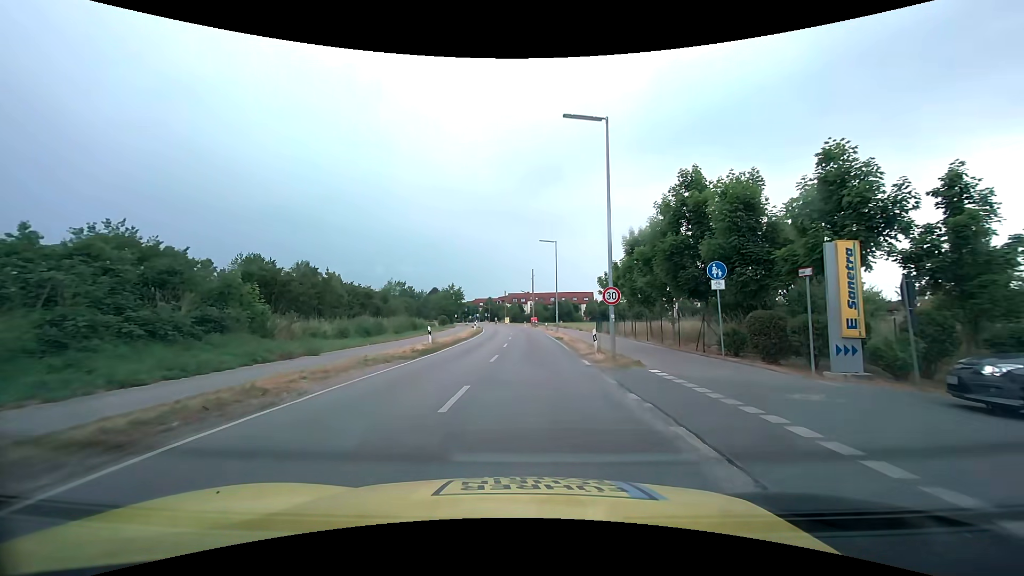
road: tertiary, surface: asphalt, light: Day
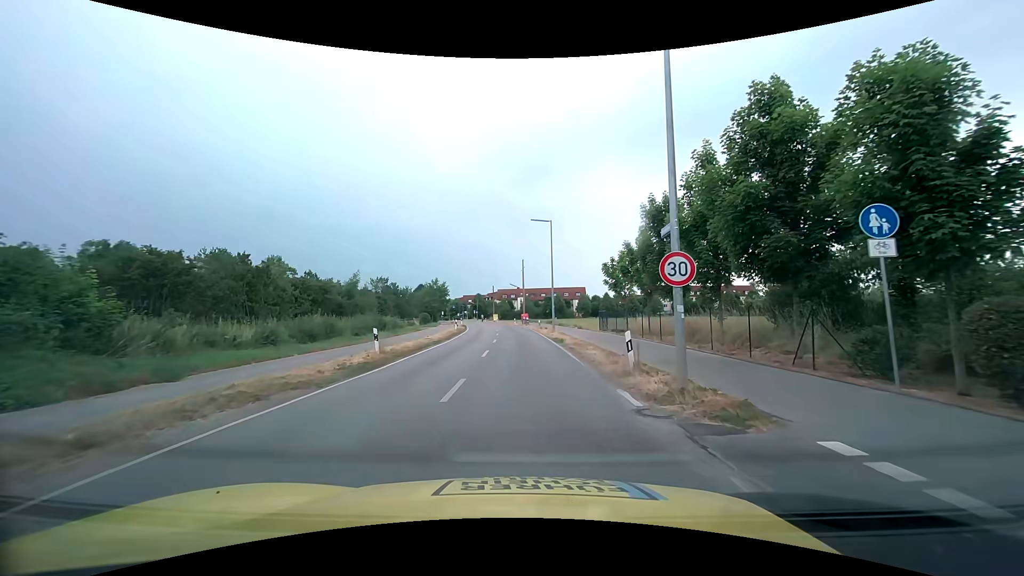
(+0.1, +8.0) m; +1°
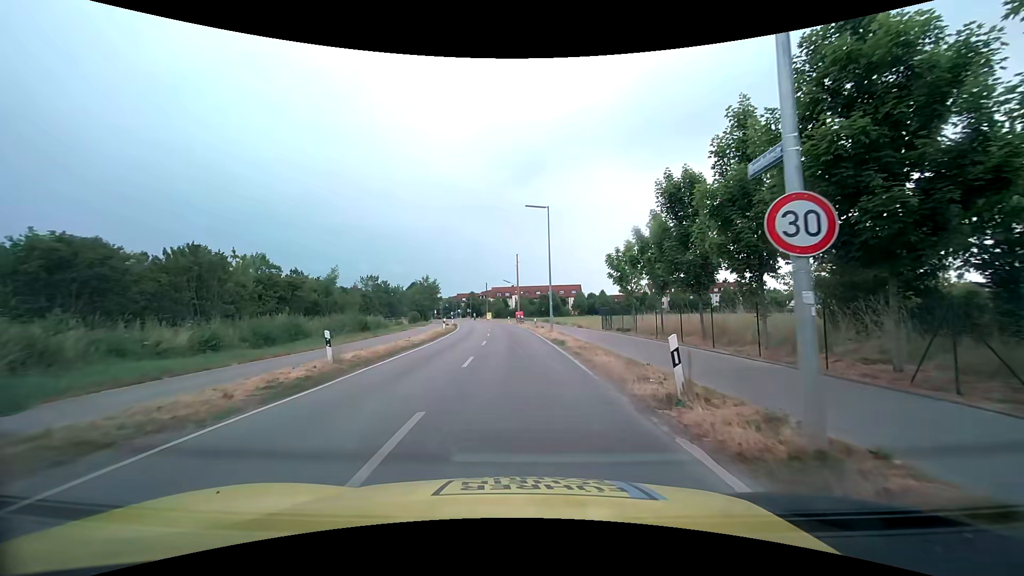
(0.0, +4.0) m; 0°
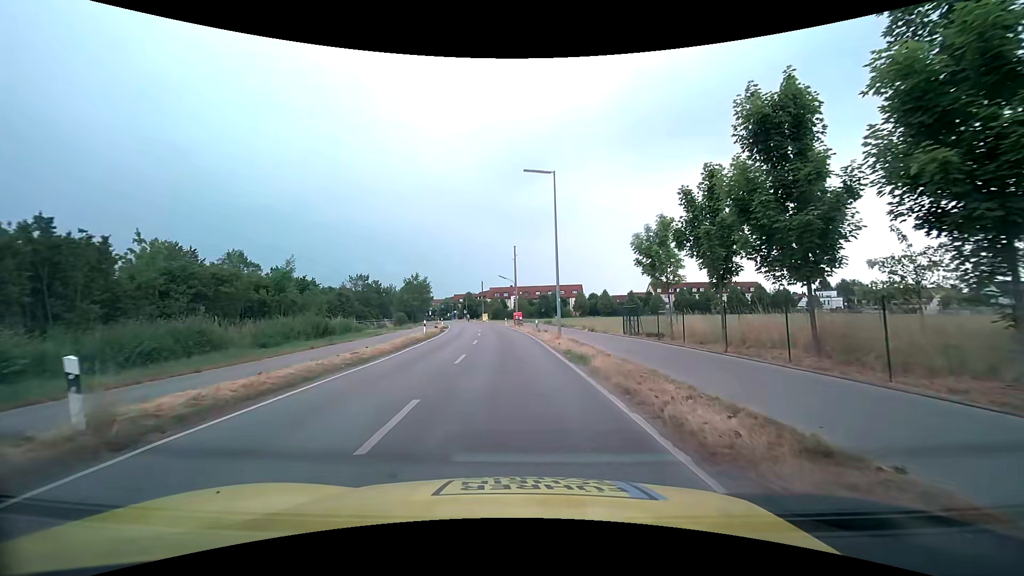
(0.0, +8.2) m; -1°
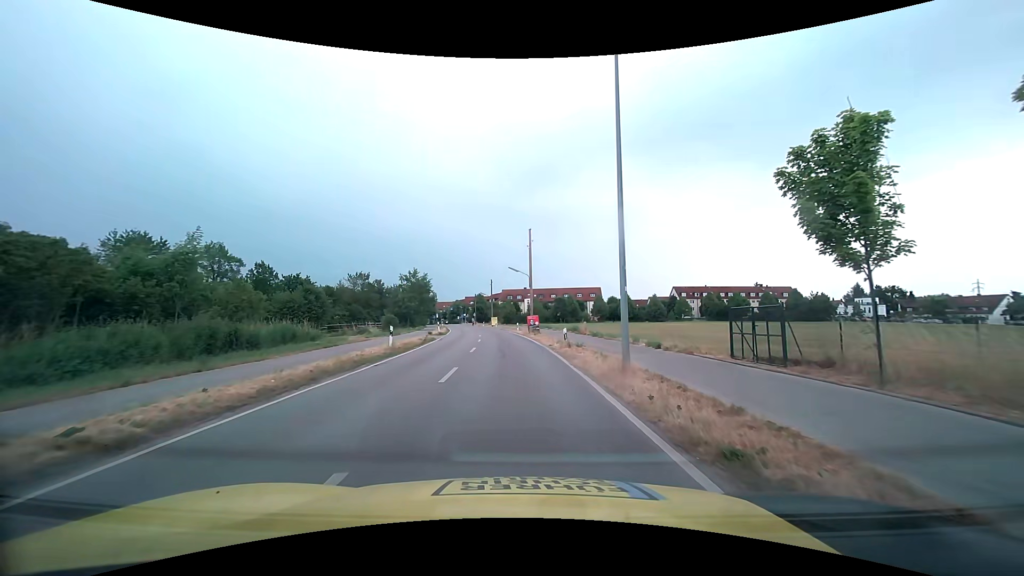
(-0.1, +12.6) m; -1°
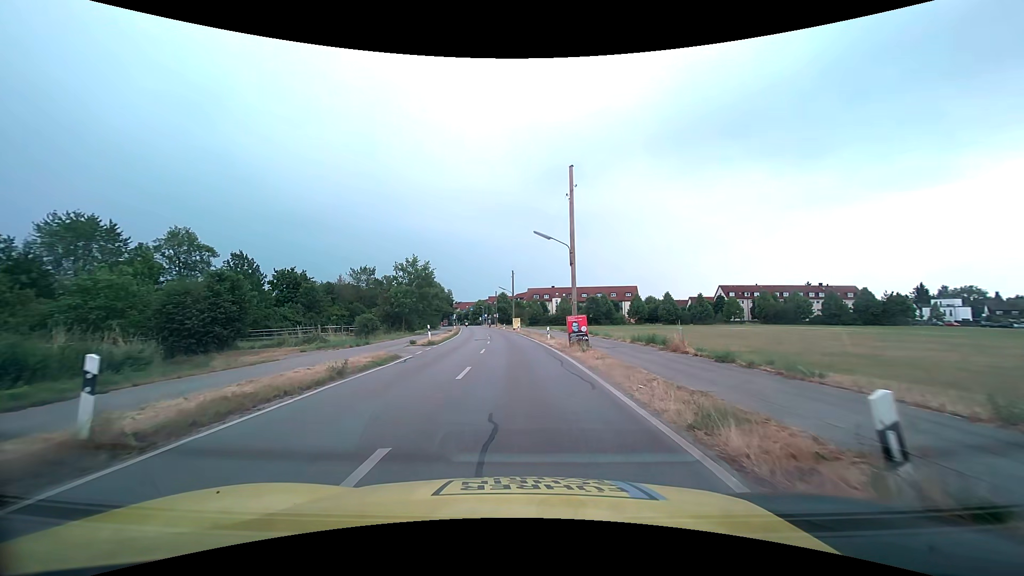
(-0.3, +17.4) m; -3°
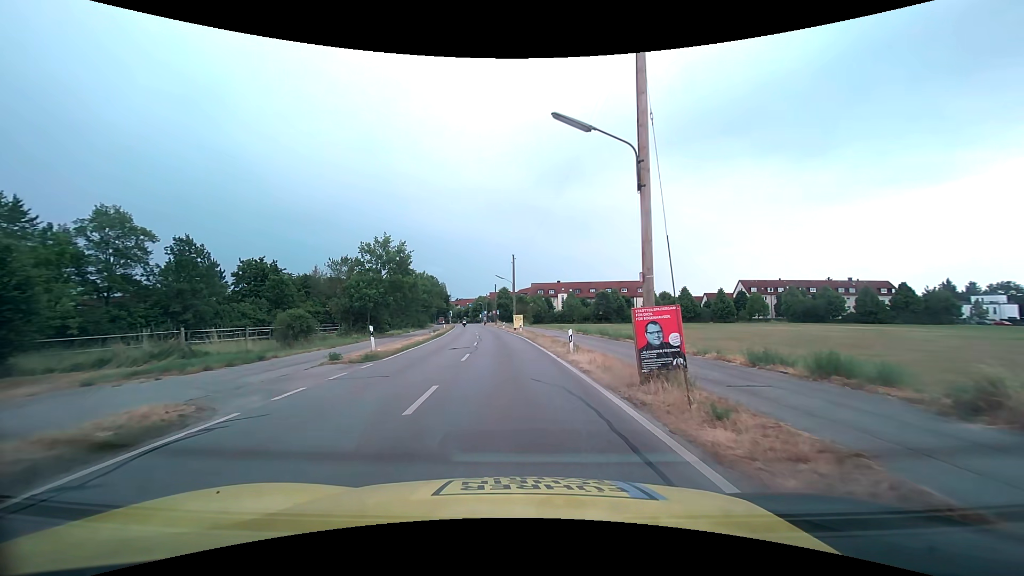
(0.0, +13.4) m; -1°
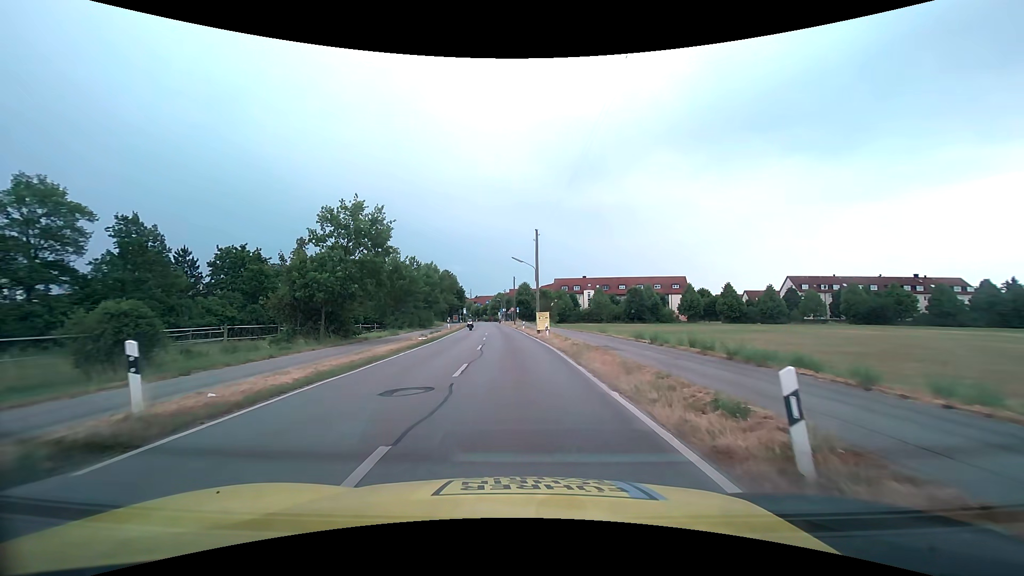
(-0.3, +13.8) m; -2°
(0, +10) (0, +20) (-1, +30) (-1, +40) (-2, +50) (-3, +60) (-3, +70) (-4, +80) (-5, +90) (-6, +100) m
